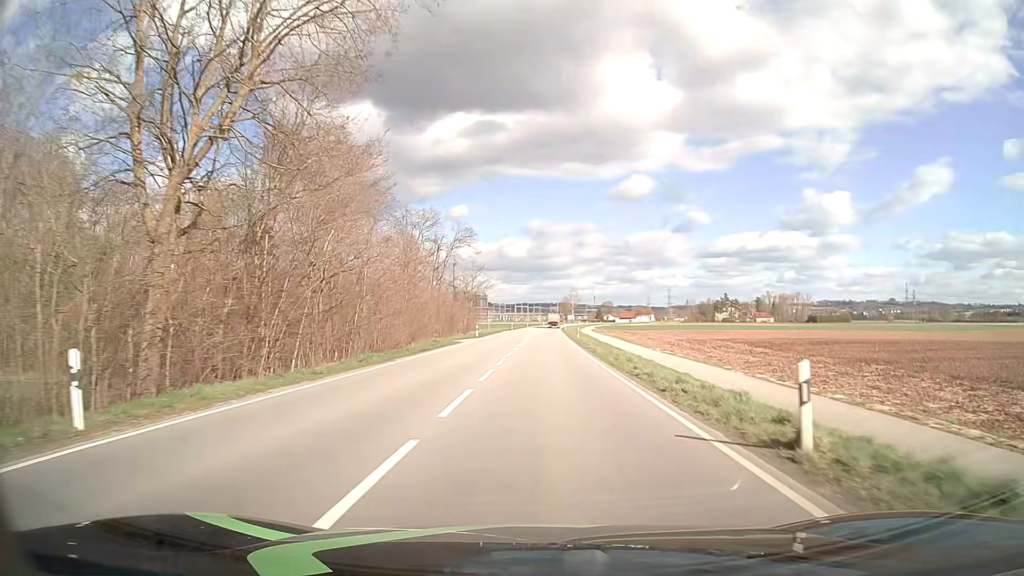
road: primary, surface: asphalt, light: Day
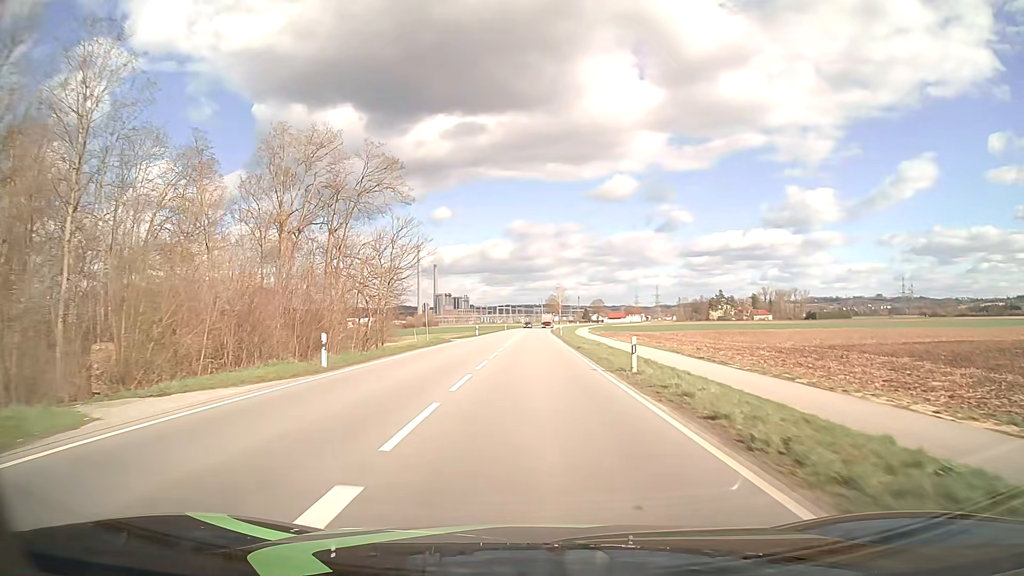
(+0.5, +39.2) m; +1°
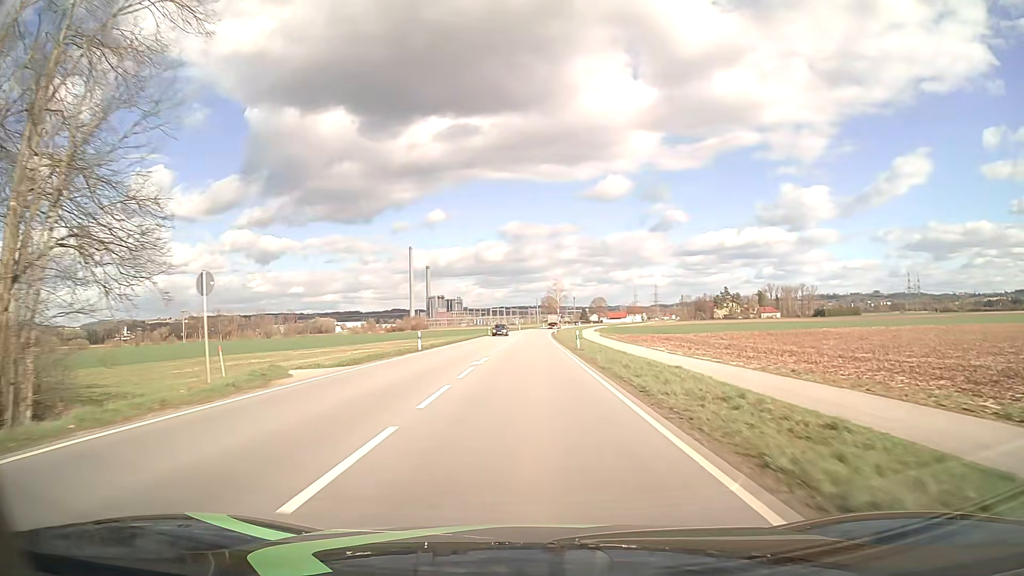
(+0.2, +32.7) m; +1°
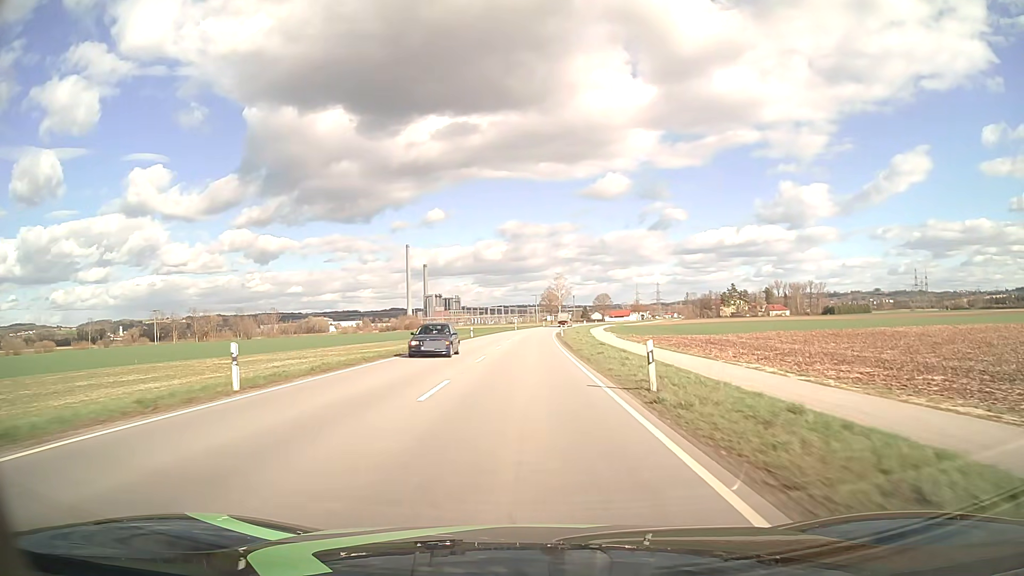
(0.0, +23.3) m; 0°
(0, +10) (0, +20) (0, +30) (0, +40) (0, +50) (0, +60) (0, +70) (+1, +80) (+1, +90) (+1, +100) m
